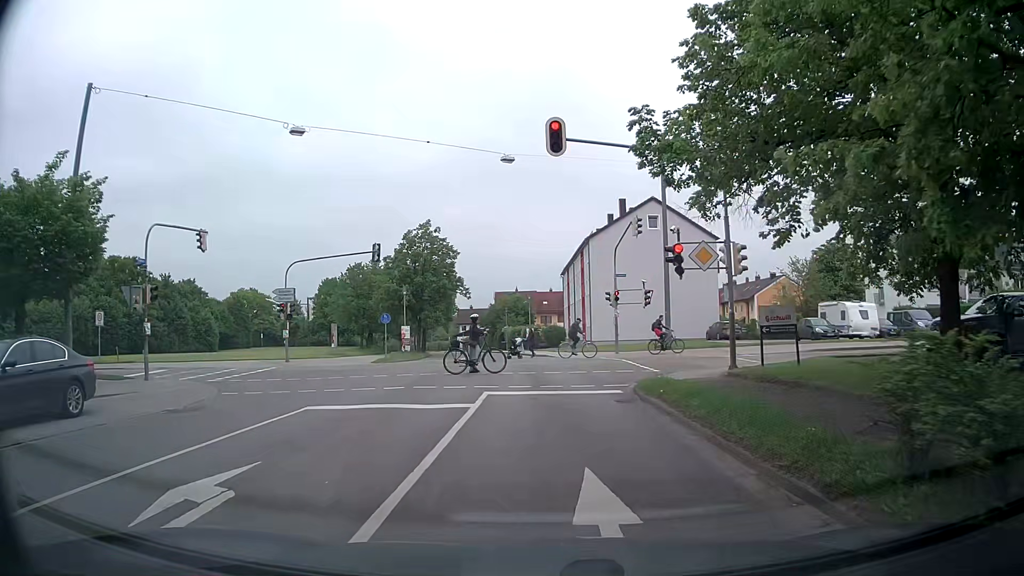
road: tertiary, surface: asphalt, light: Day
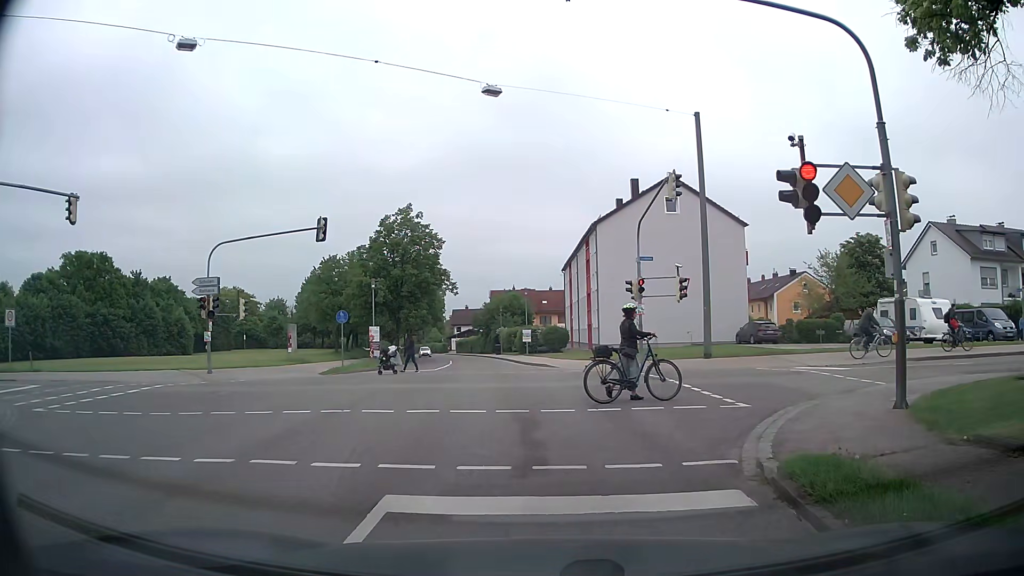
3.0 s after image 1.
(+0.1, +8.4) m; +3°
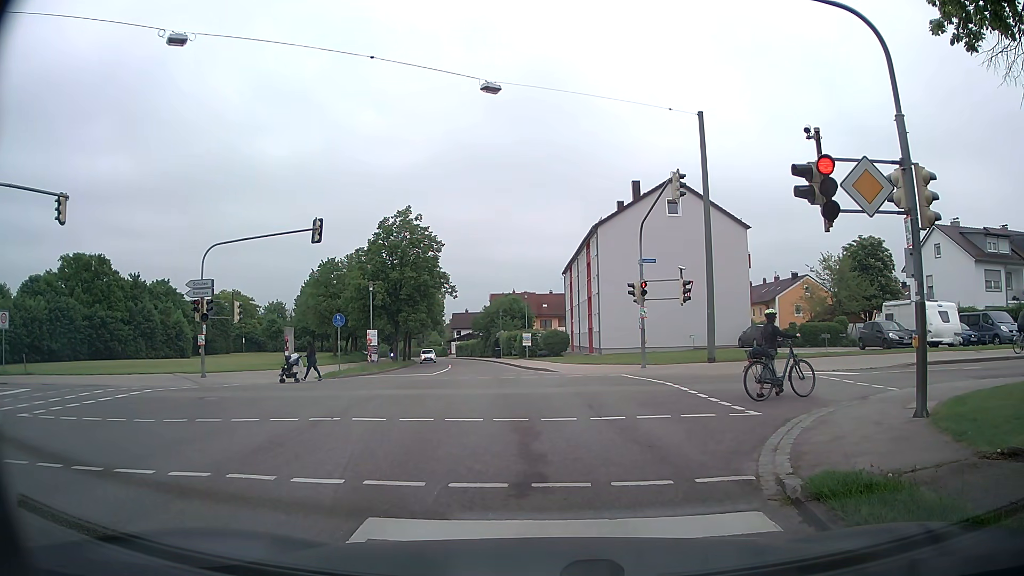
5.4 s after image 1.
(0.0, +0.6) m; 0°
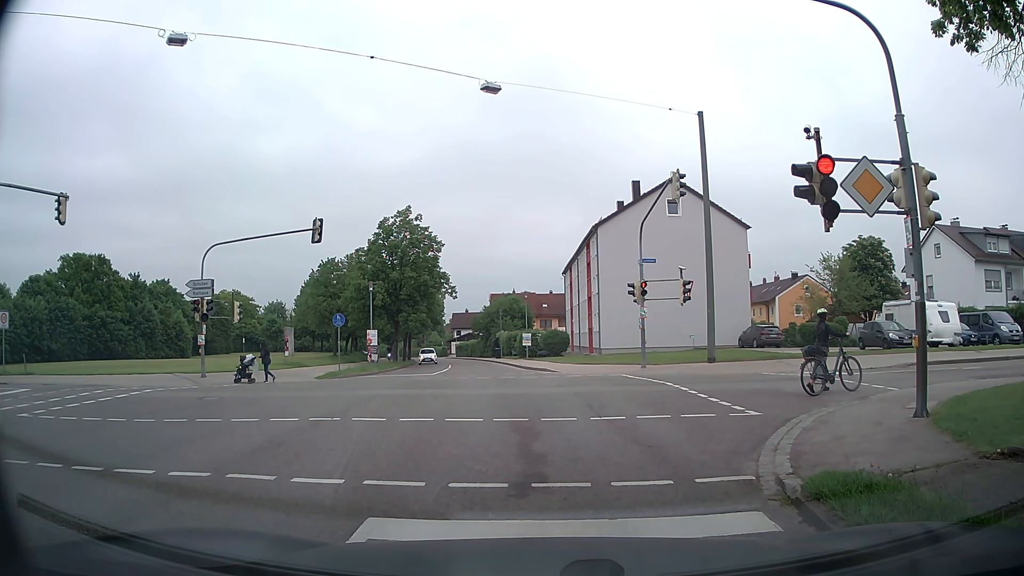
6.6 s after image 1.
(0.0, 0.0) m; 0°
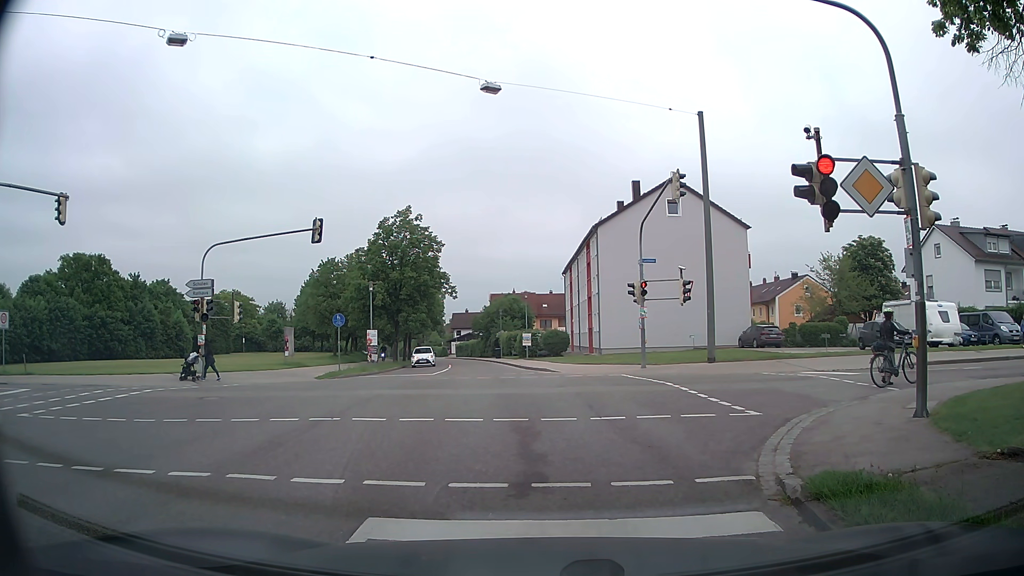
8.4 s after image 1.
(0.0, 0.0) m; 0°
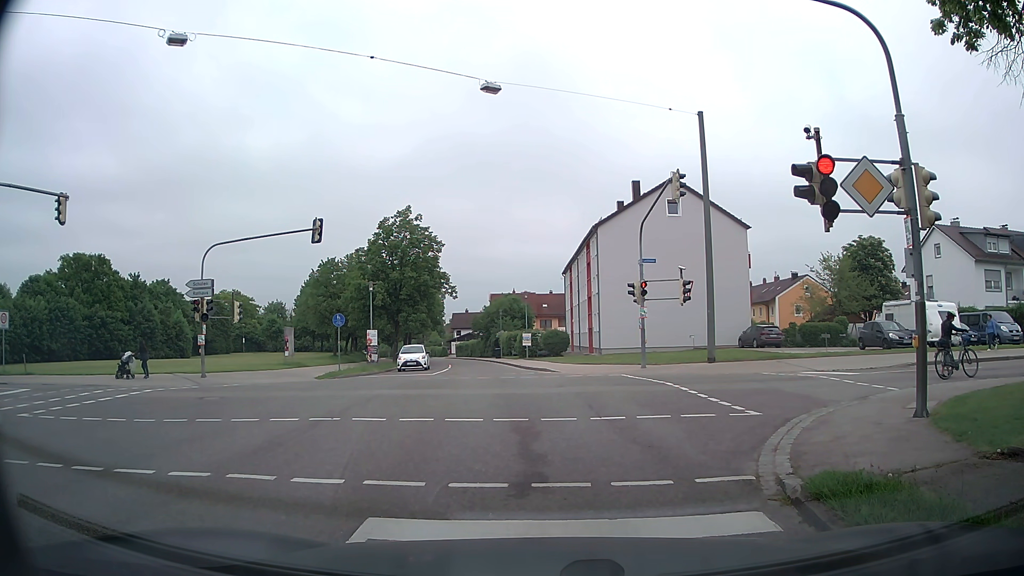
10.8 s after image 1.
(0.0, 0.0) m; 0°
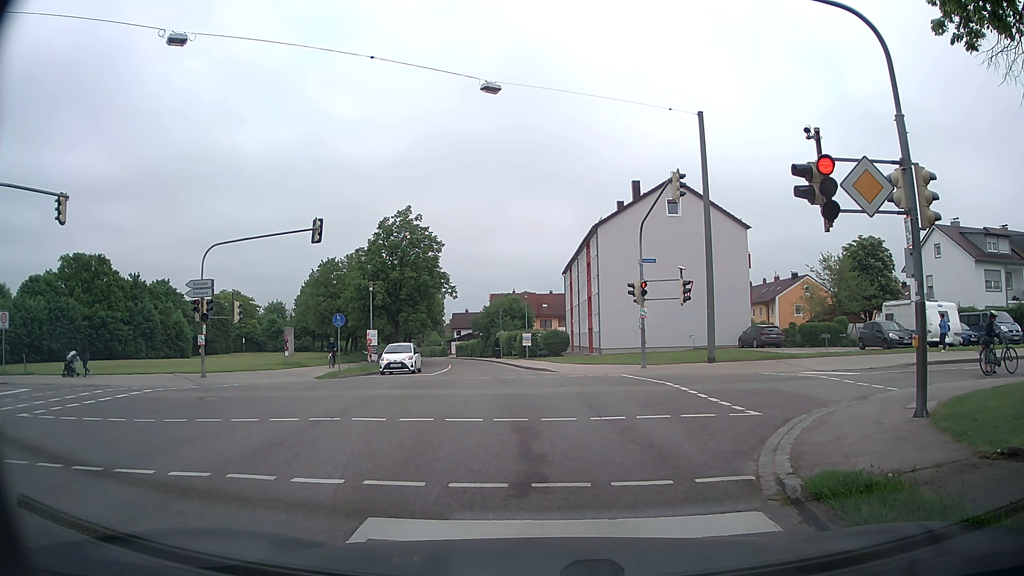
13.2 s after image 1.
(0.0, 0.0) m; 0°
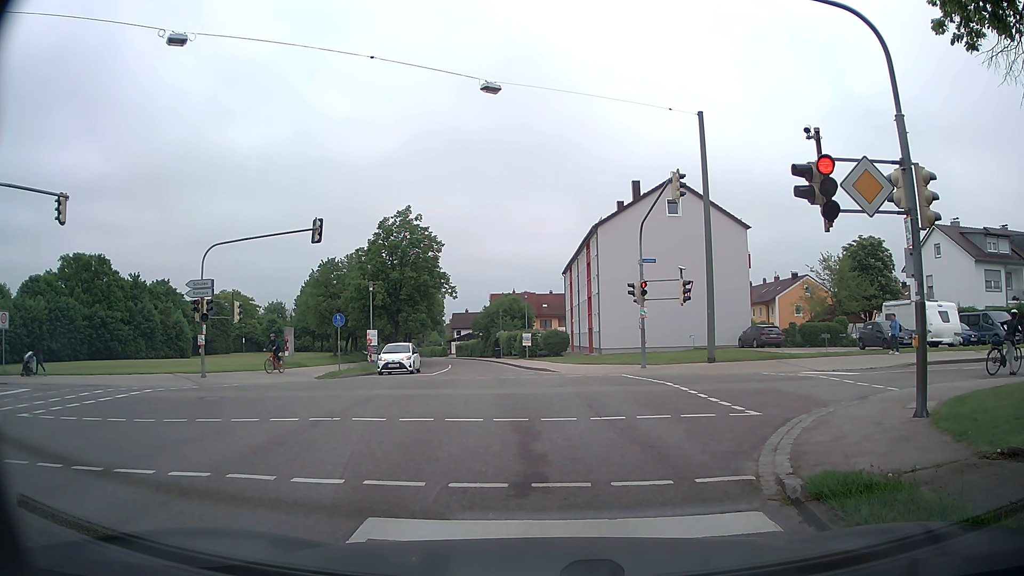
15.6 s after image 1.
(0.0, 0.0) m; 0°
(-1, +10) (-2, +20) (-4, +30) (-5, +40) (-7, +49) (-9, +59) (-11, +69) (-13, +79) (-15, +89) (-18, +98) m
